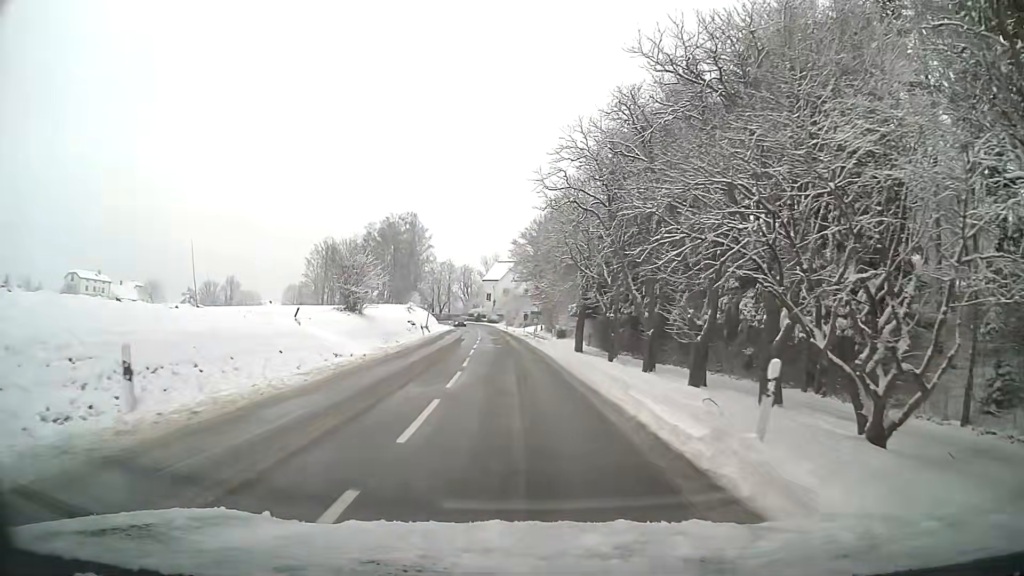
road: tertiary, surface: asphalt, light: Day
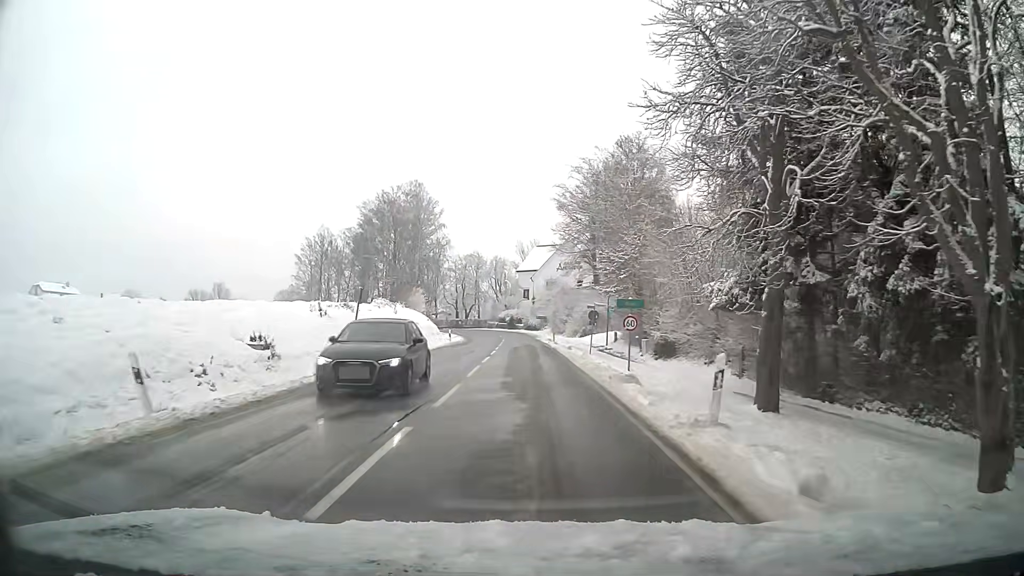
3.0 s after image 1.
(-1.4, +40.0) m; -3°
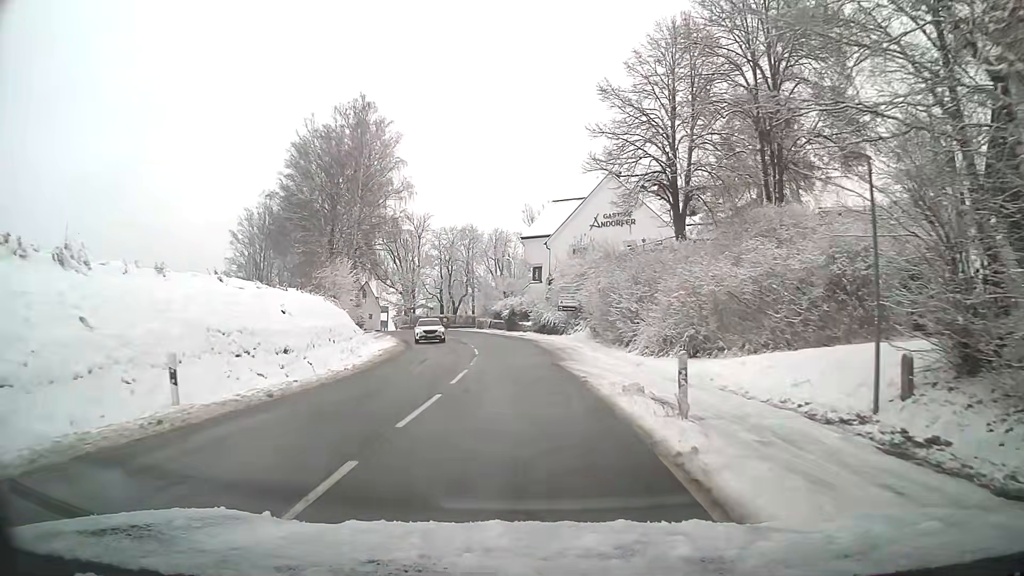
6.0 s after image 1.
(-0.2, +39.6) m; -1°
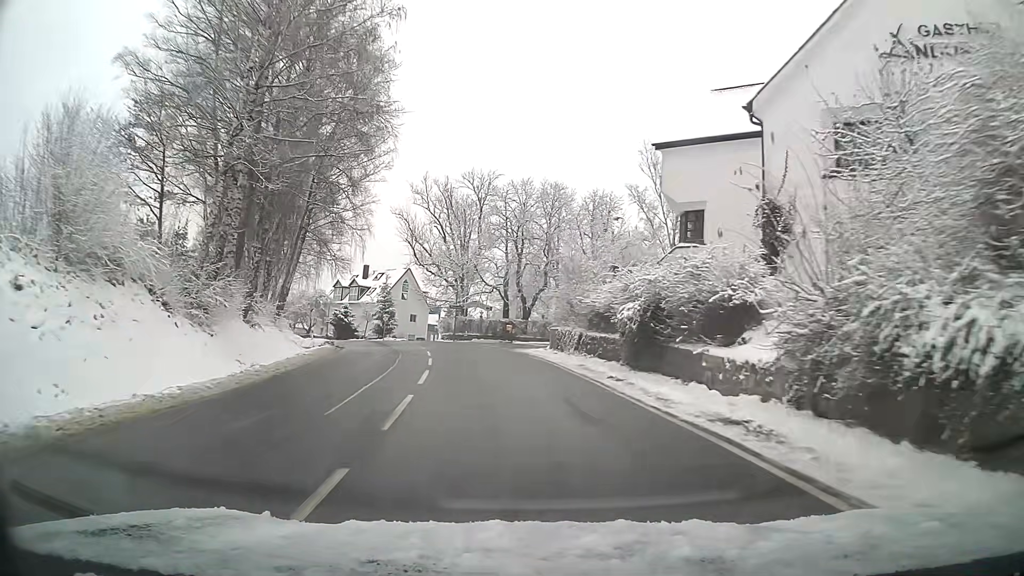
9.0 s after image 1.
(-2.3, +37.9) m; -8°
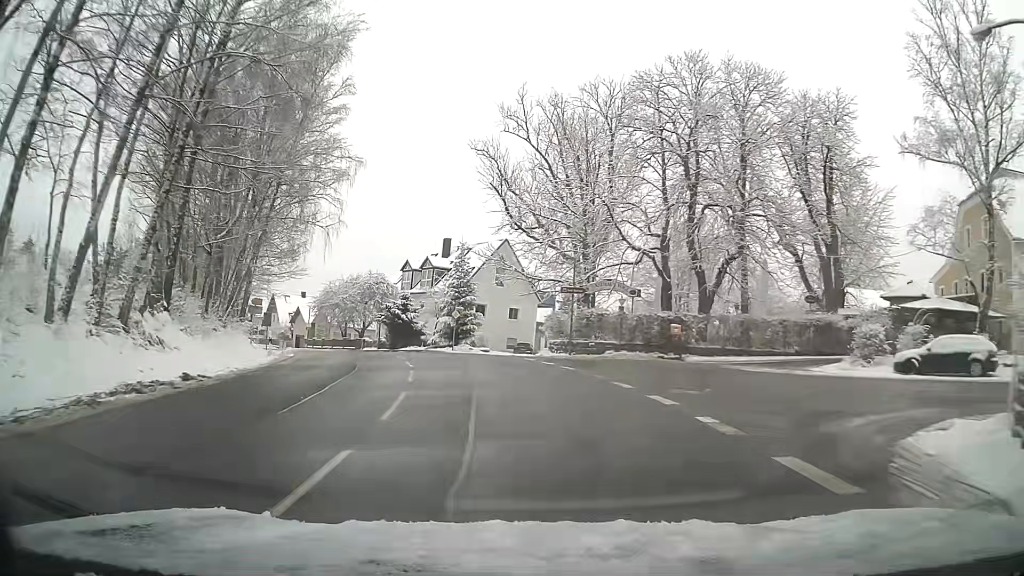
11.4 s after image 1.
(-2.8, +30.5) m; -11°
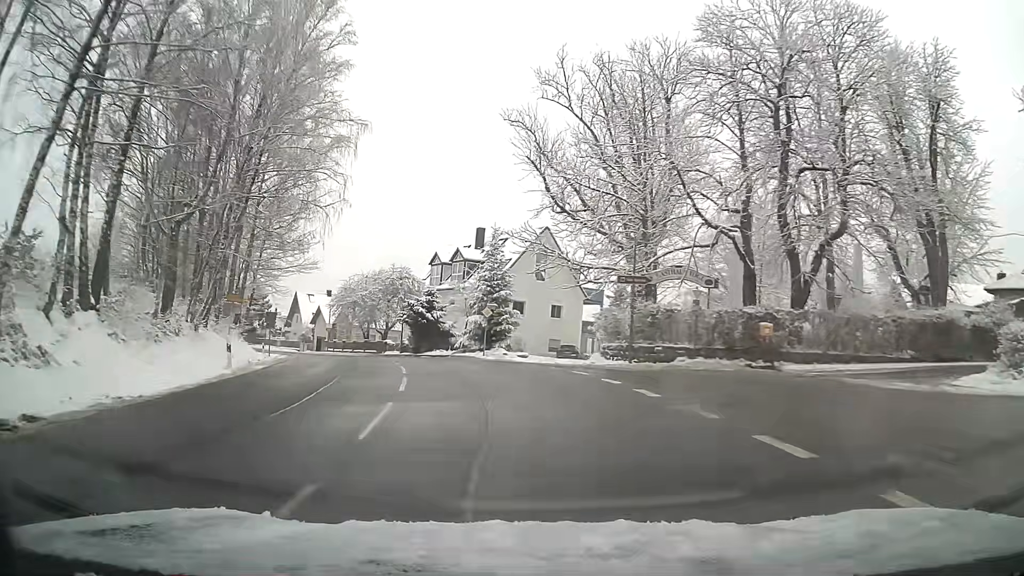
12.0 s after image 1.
(-0.3, +7.6) m; -4°
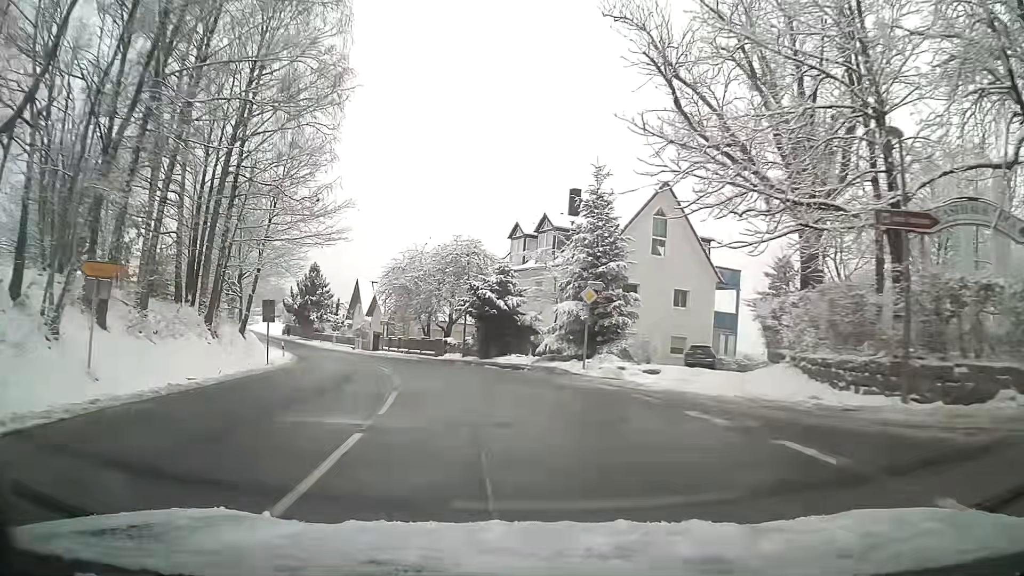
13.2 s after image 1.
(-1.1, +15.1) m; -8°
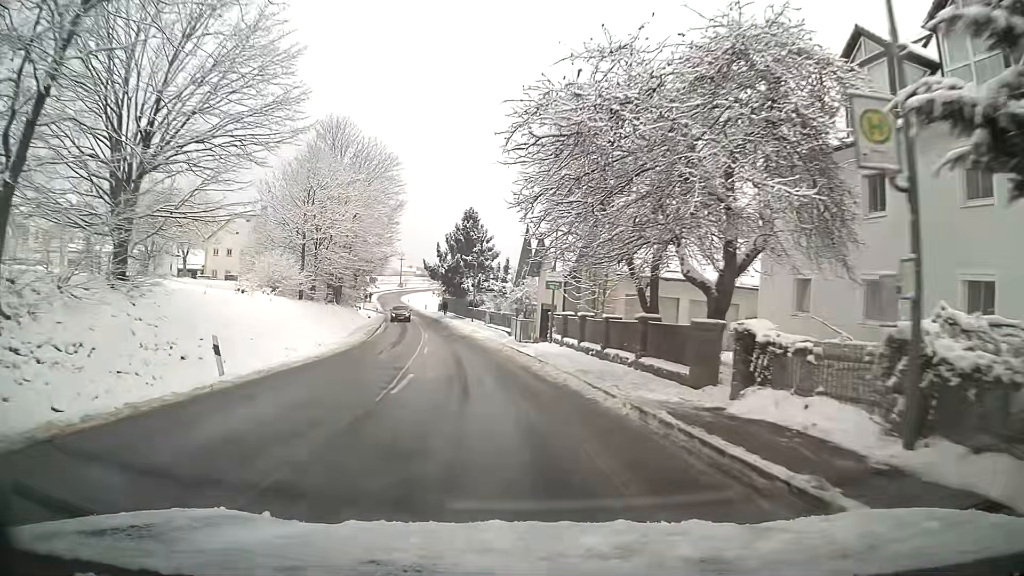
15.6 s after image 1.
(-4.3, +29.7) m; -16°
